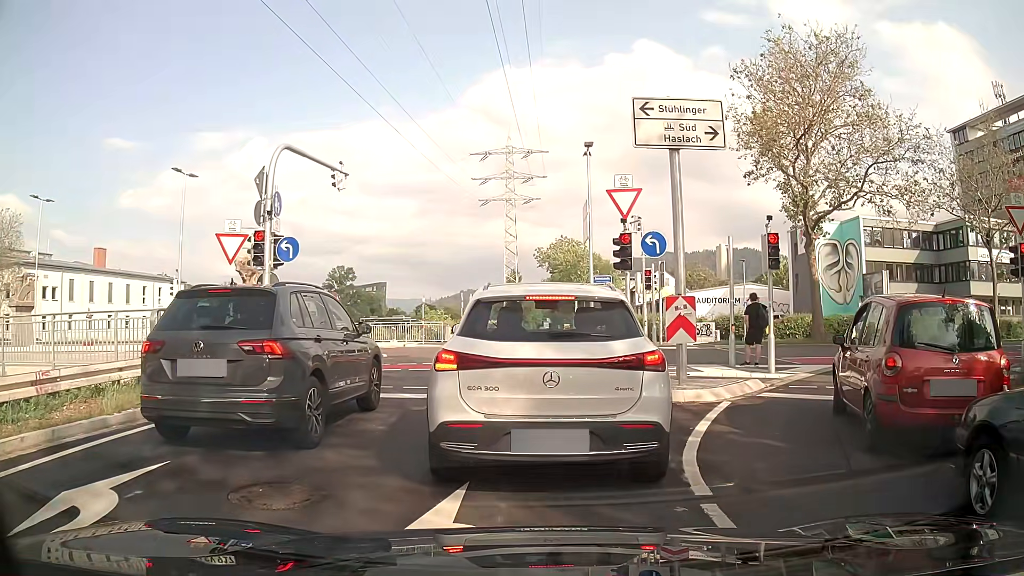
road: trunk_link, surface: asphalt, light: Day
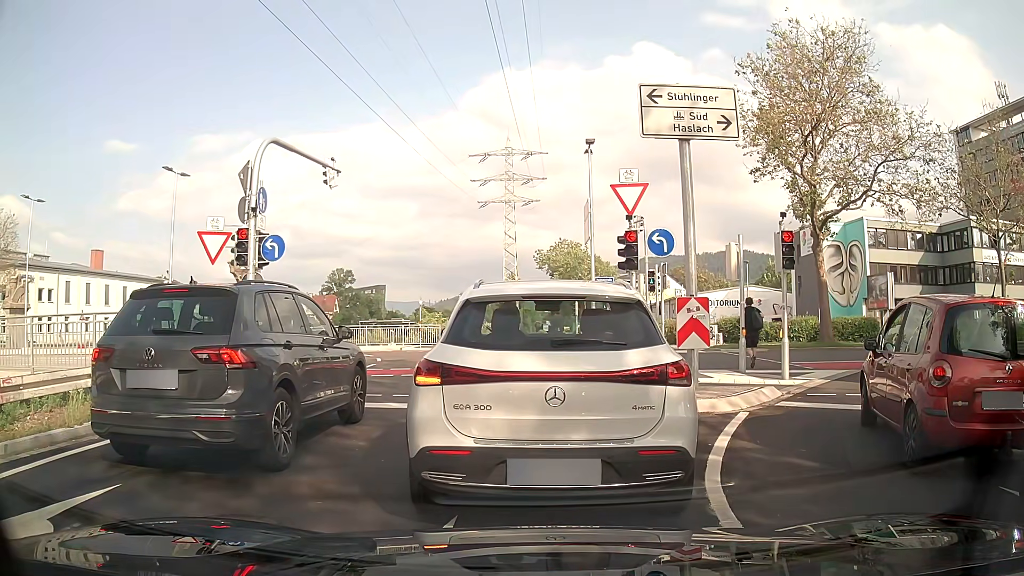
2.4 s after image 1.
(0.0, +0.9) m; 0°
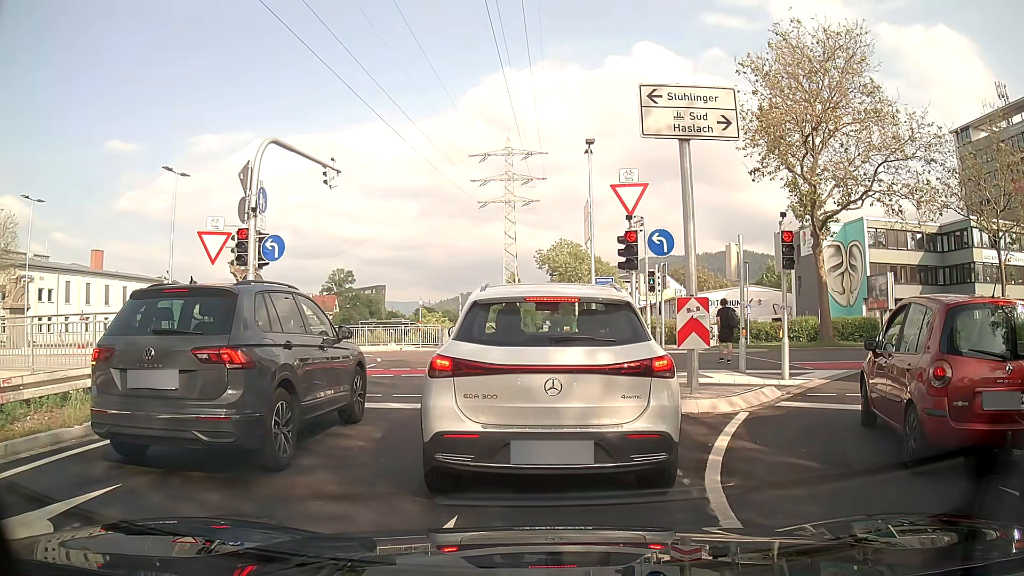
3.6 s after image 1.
(0.0, 0.0) m; 0°
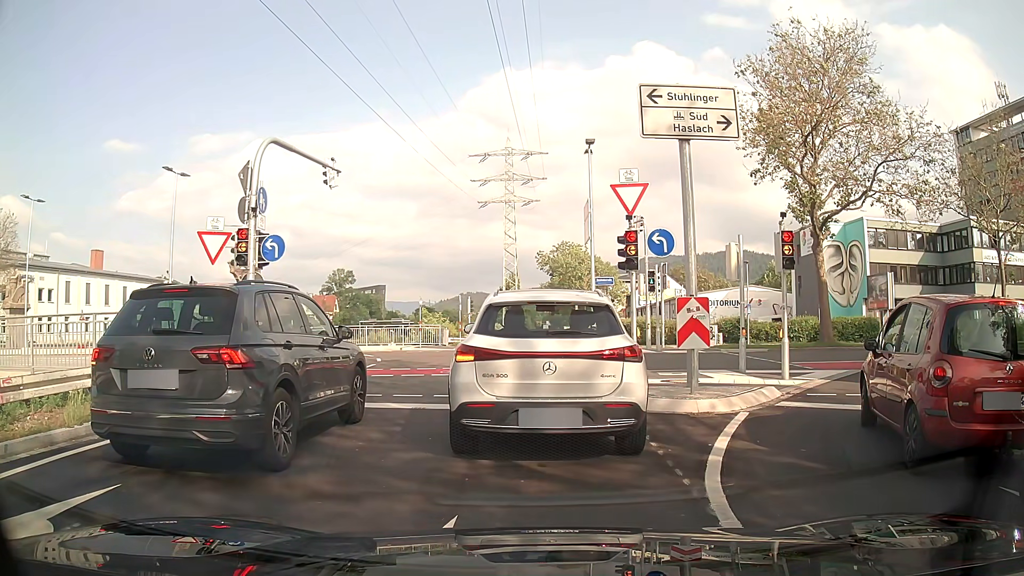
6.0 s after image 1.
(0.0, 0.0) m; 0°
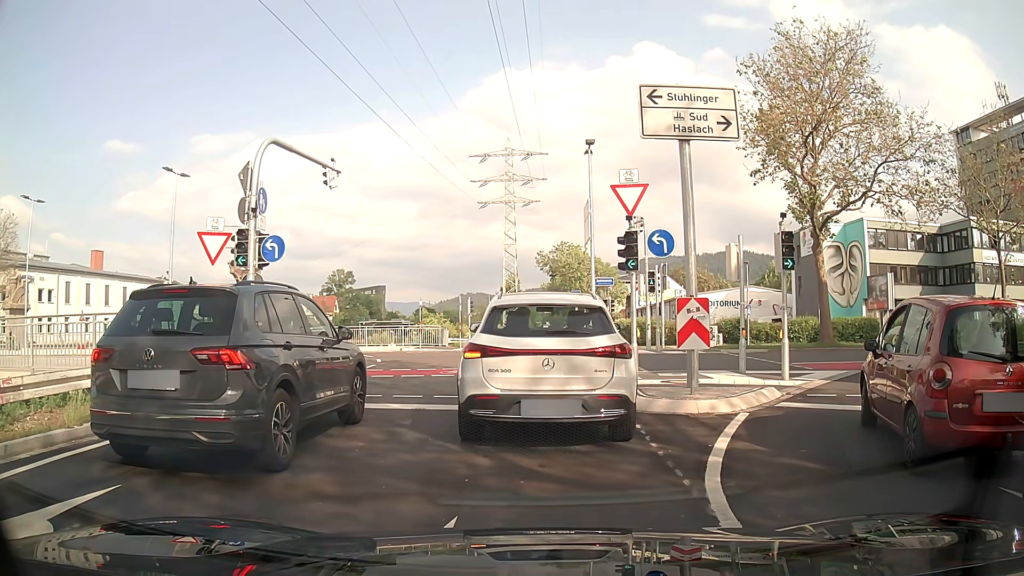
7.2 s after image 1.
(0.0, 0.0) m; 0°
